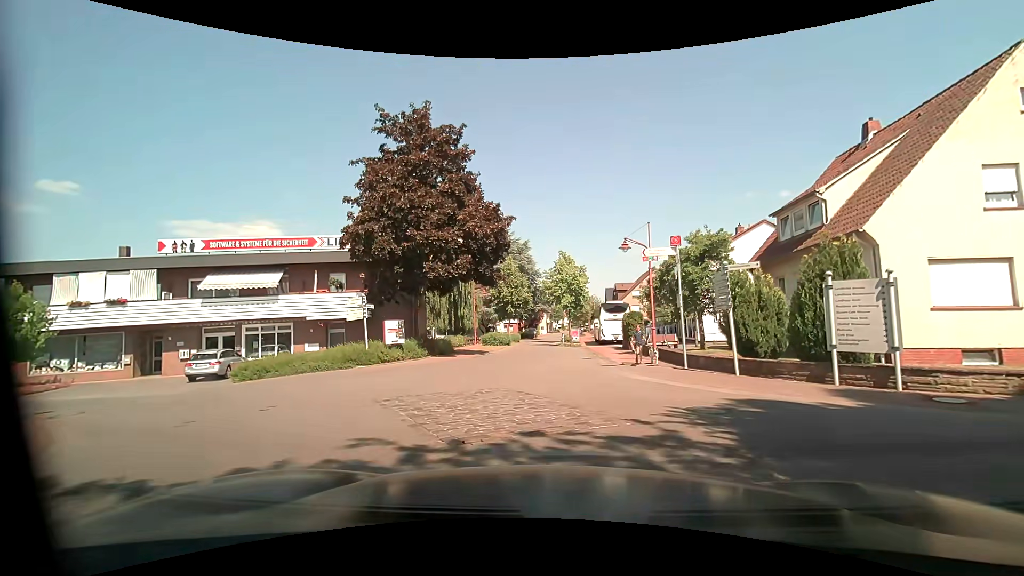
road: residential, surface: asphalt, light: Day
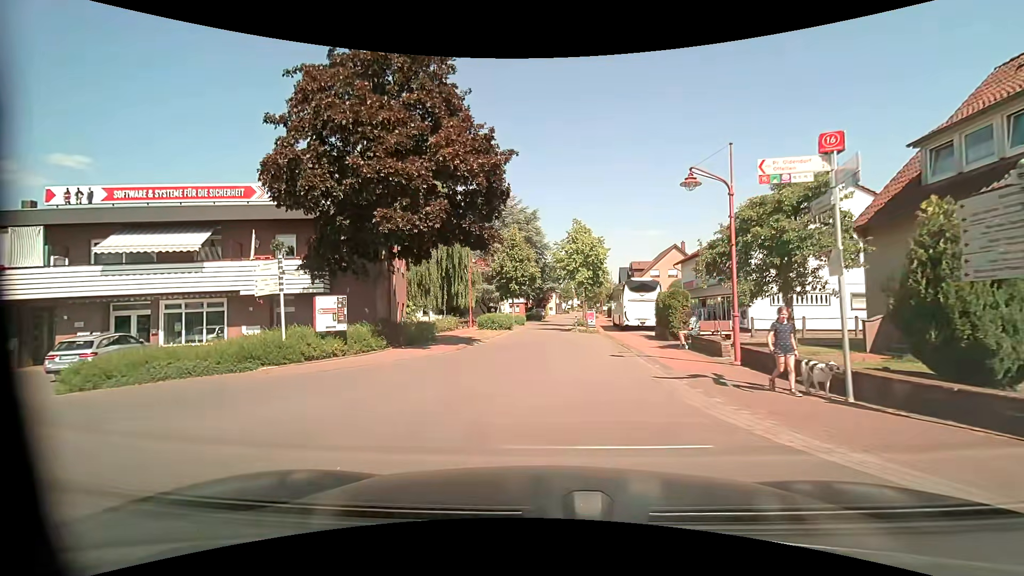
(-0.2, +7.9) m; -1°
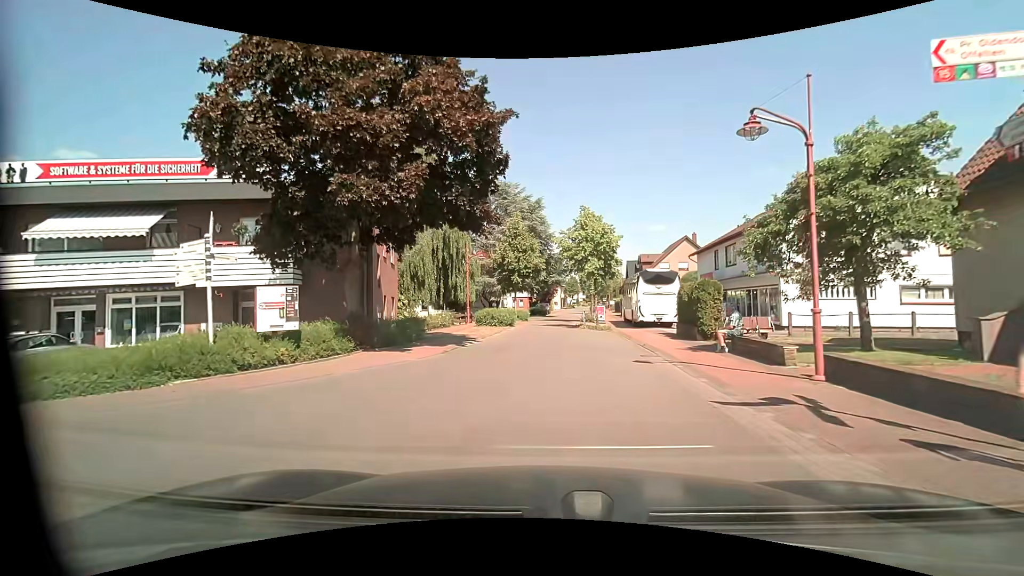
(-0.1, +3.4) m; -1°
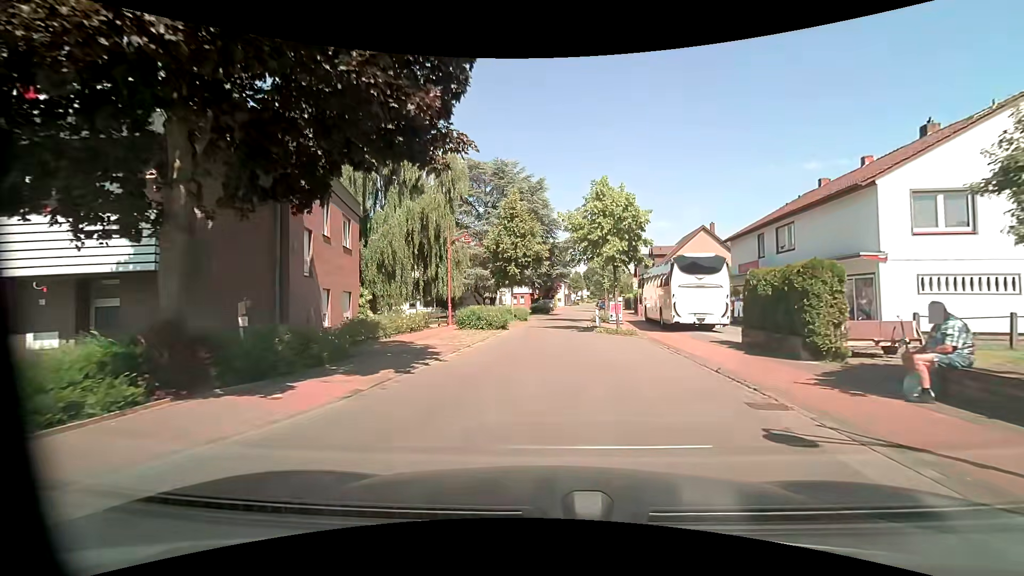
(0.0, +7.4) m; -1°
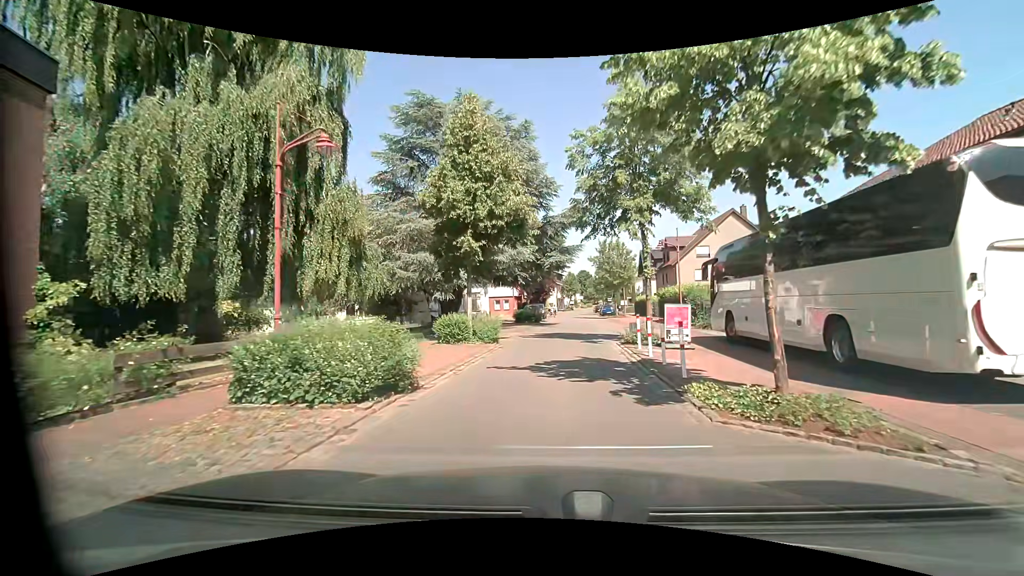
(+0.2, +16.2) m; +2°
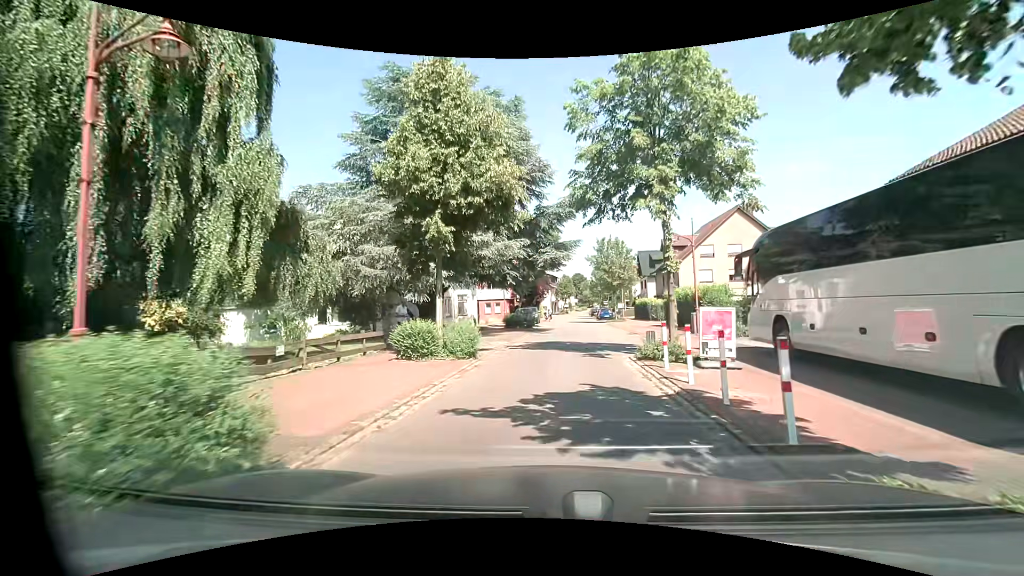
(0.0, +4.1) m; 0°
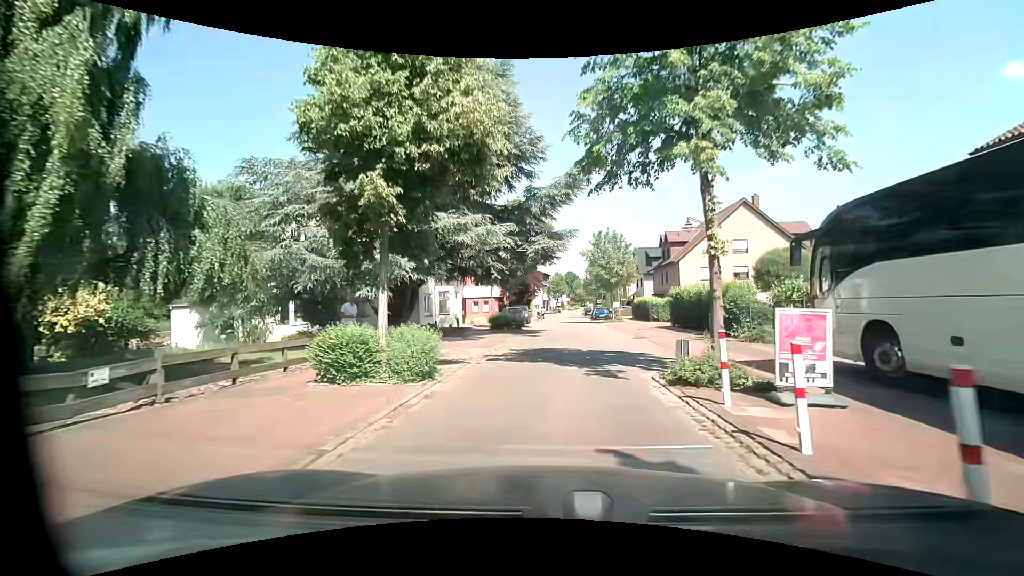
(0.0, +4.1) m; +2°
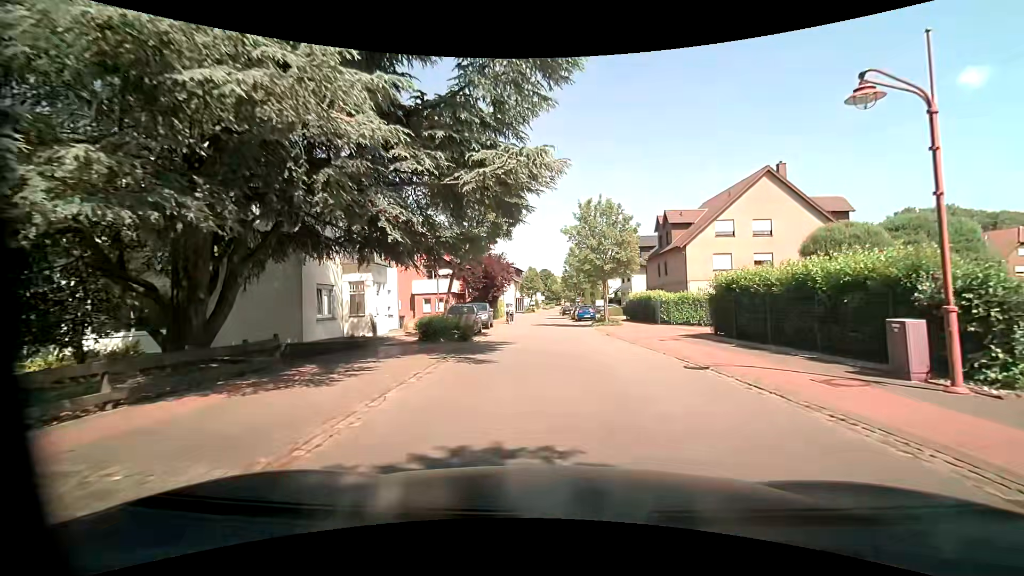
(+0.2, +12.5) m; +1°
